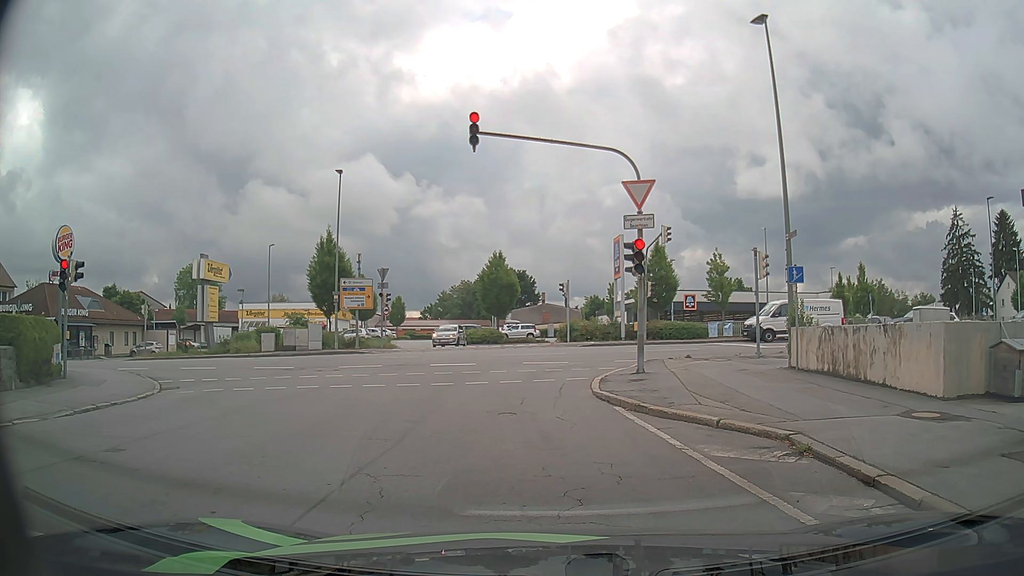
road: residential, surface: asphalt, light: Day
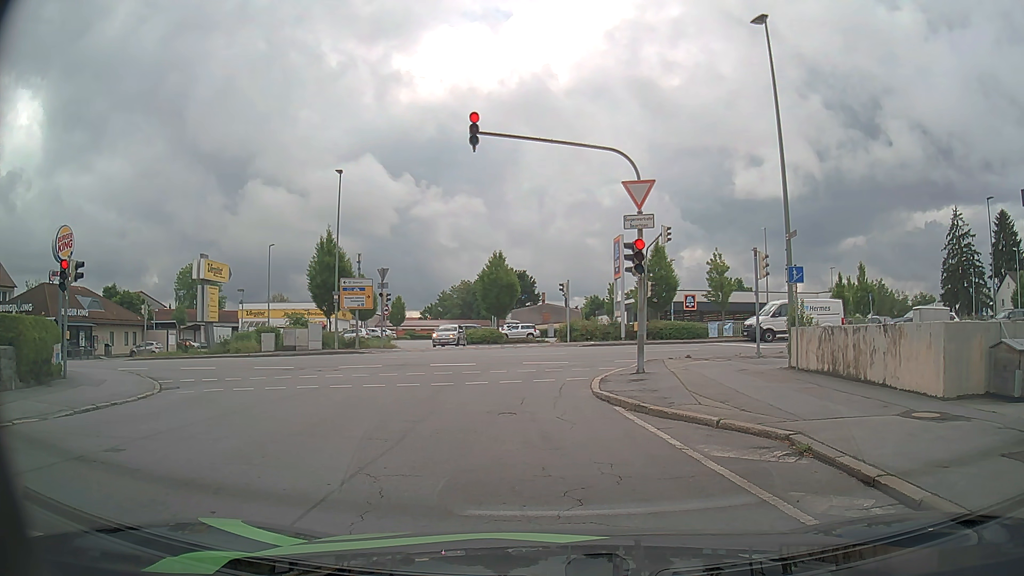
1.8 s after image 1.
(0.0, 0.0) m; 0°
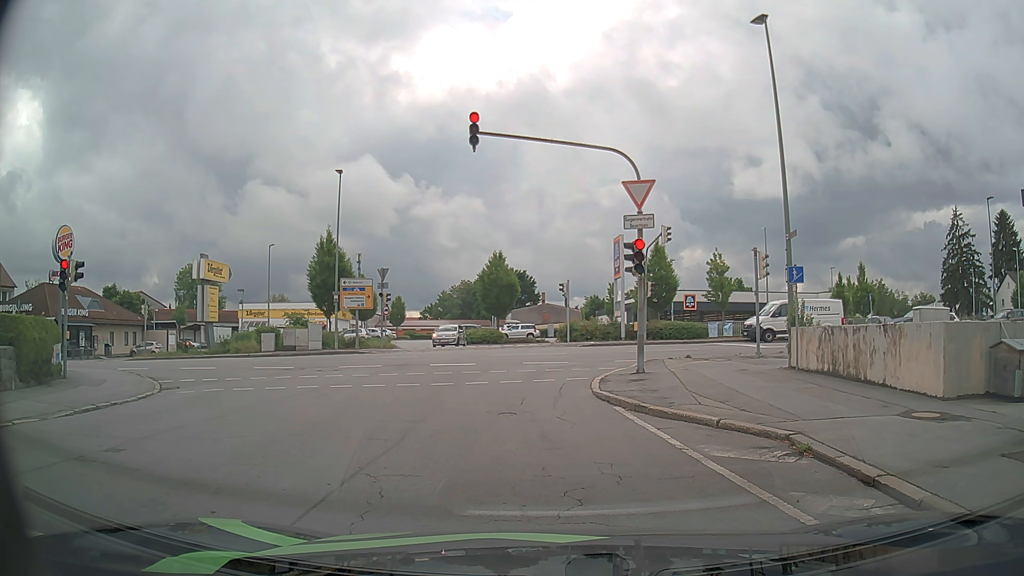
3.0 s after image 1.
(0.0, 0.0) m; 0°
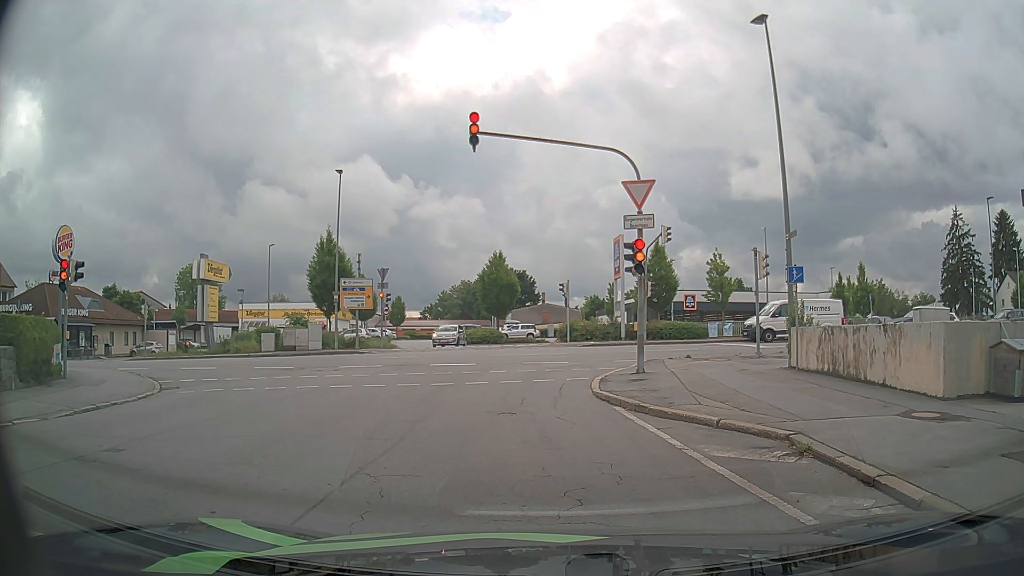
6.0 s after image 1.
(0.0, 0.0) m; 0°
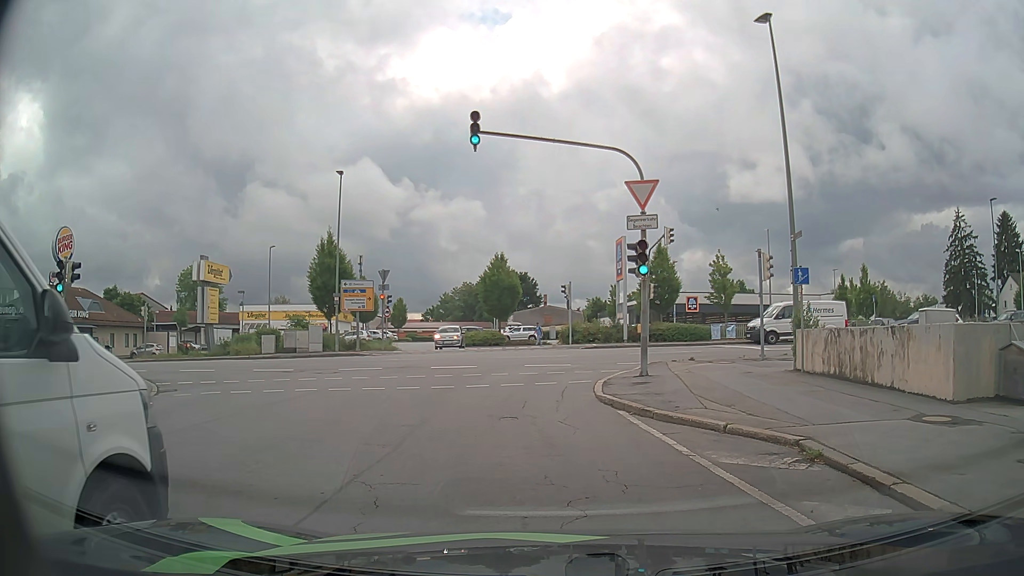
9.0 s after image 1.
(0.0, +0.2) m; 0°
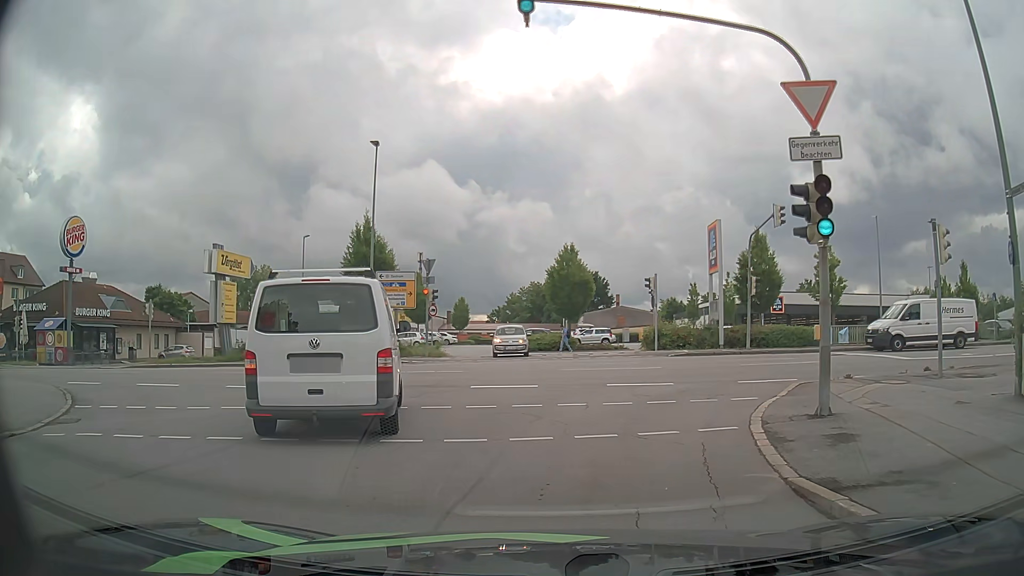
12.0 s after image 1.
(-0.5, +7.2) m; -8°
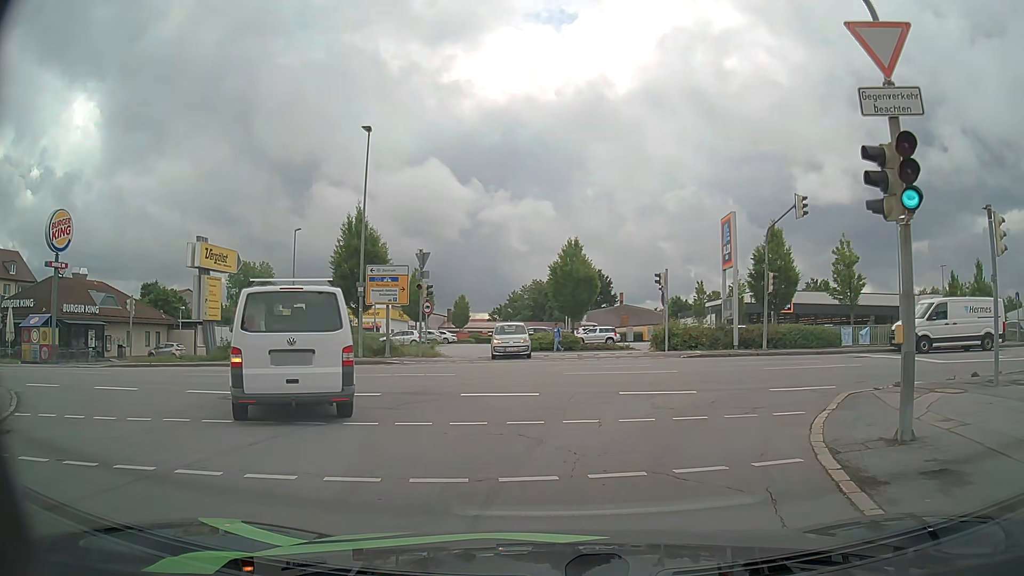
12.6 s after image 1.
(0.0, +2.2) m; 0°
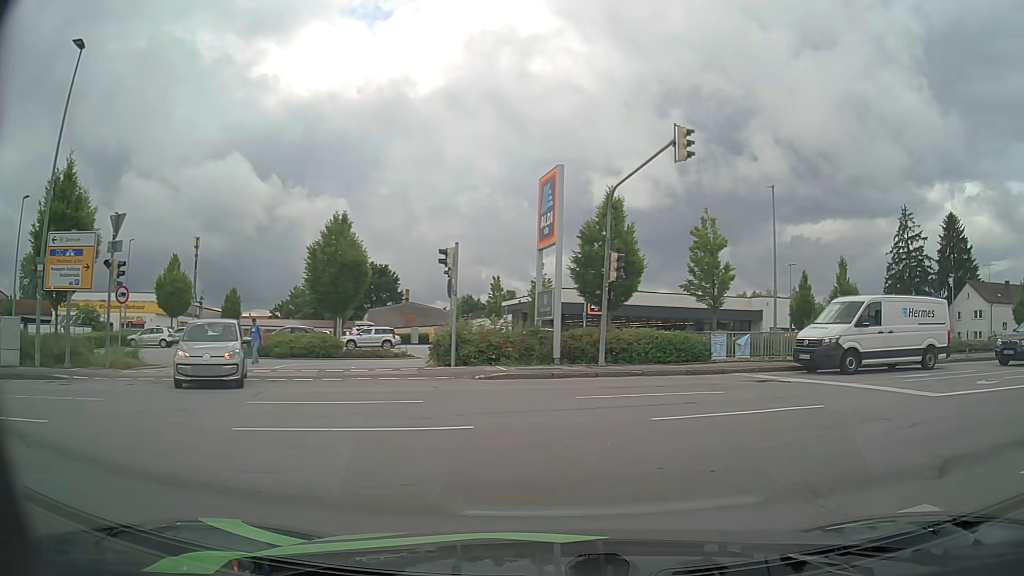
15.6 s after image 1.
(+1.2, +9.9) m; +17°
(+4, +9) (+14, +12) (+23, +15) (+33, +18) (+43, +20) (+52, +22) (+62, +24) (+72, +25) (+82, +27) (+92, +27) m
